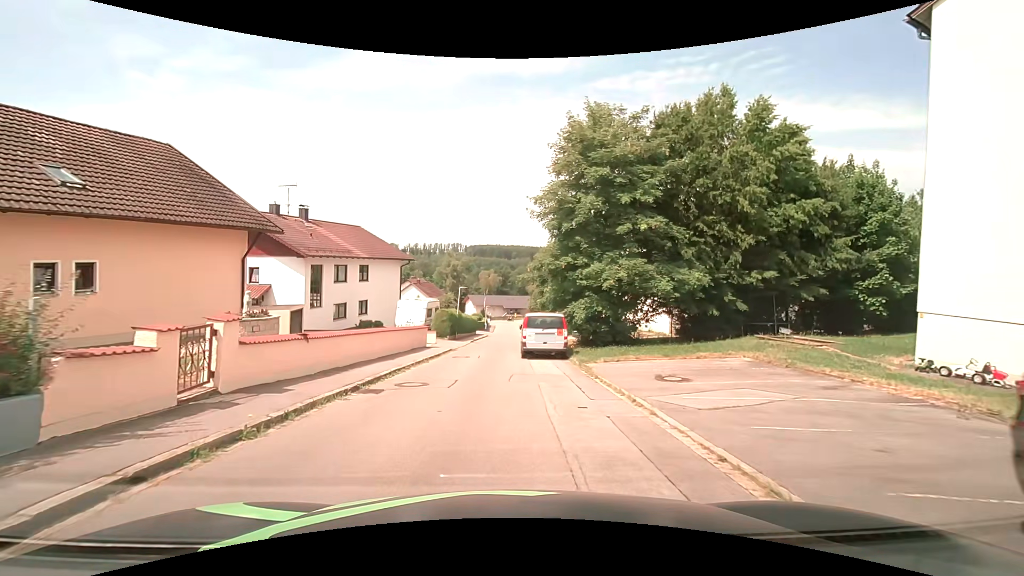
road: residential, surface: asphalt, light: Day
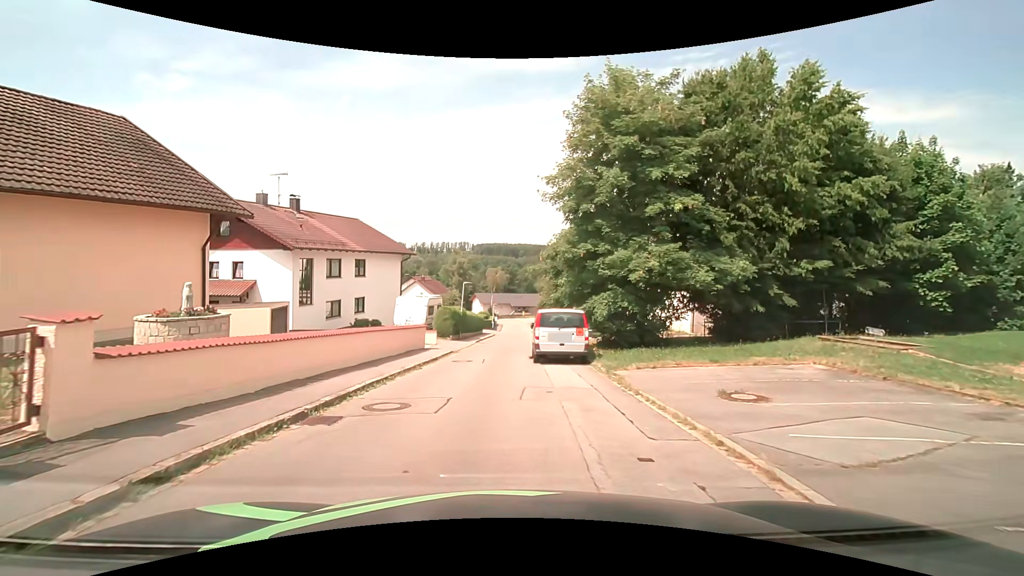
(-0.1, +3.2) m; -2°
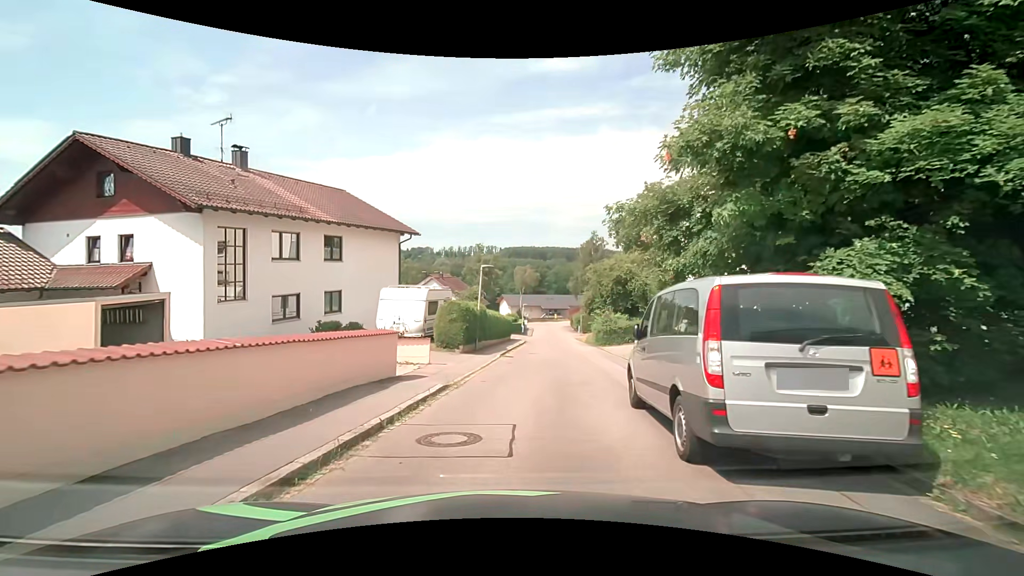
(-0.5, +12.1) m; -4°
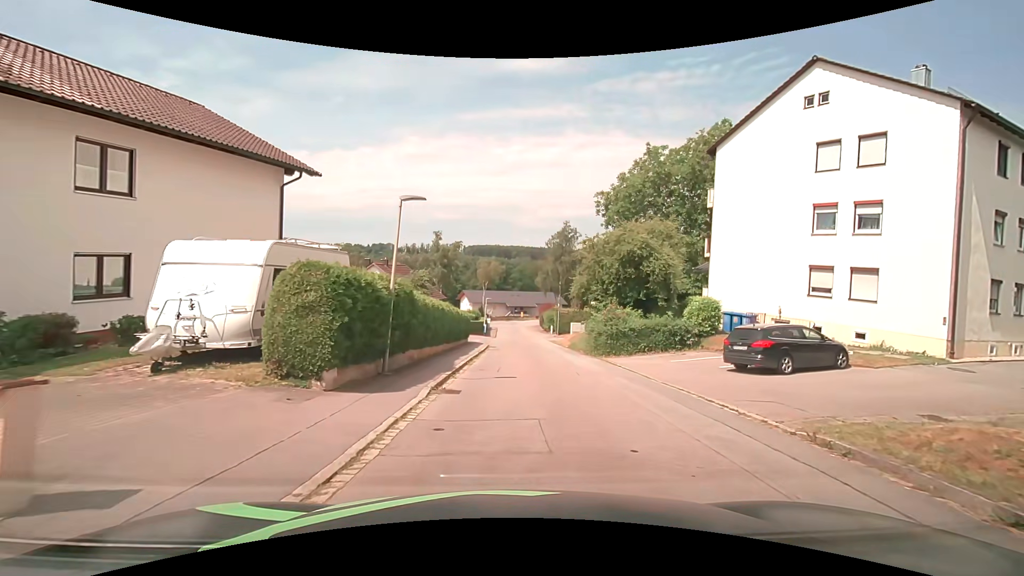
(+0.3, +12.5) m; +4°
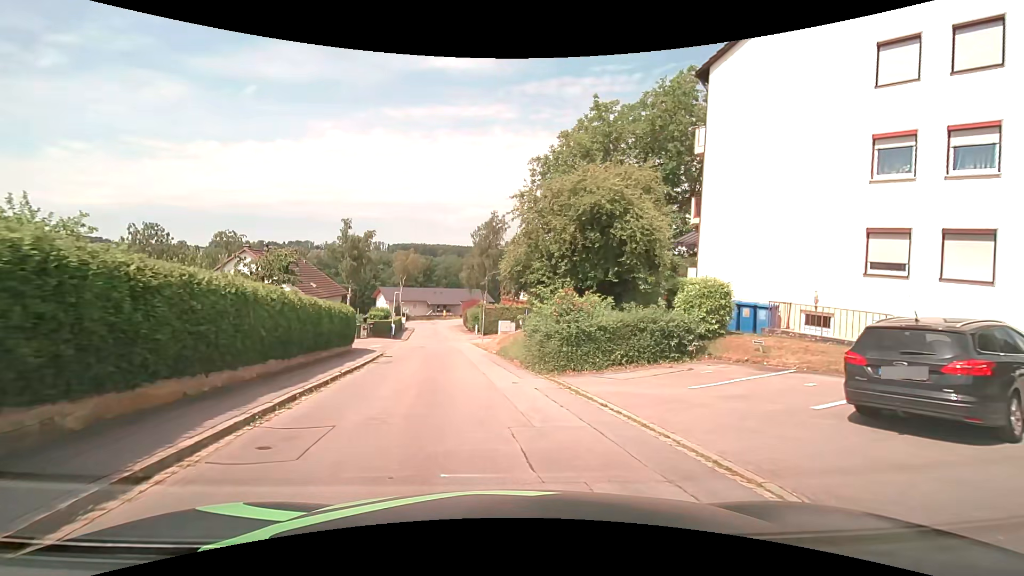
(+1.0, +9.6) m; +10°
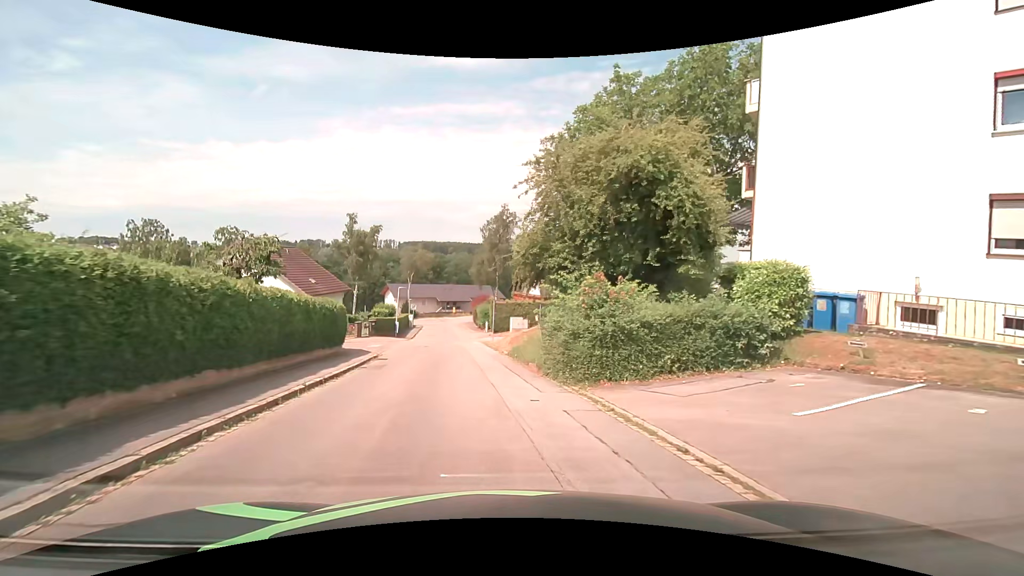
(-0.1, +3.3) m; -3°
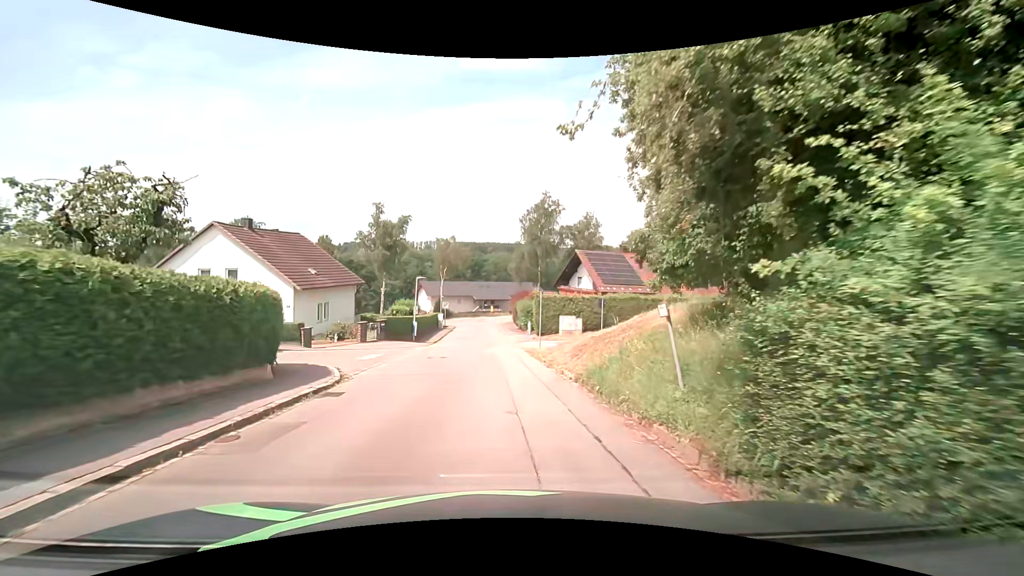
(-0.4, +9.9) m; -4°
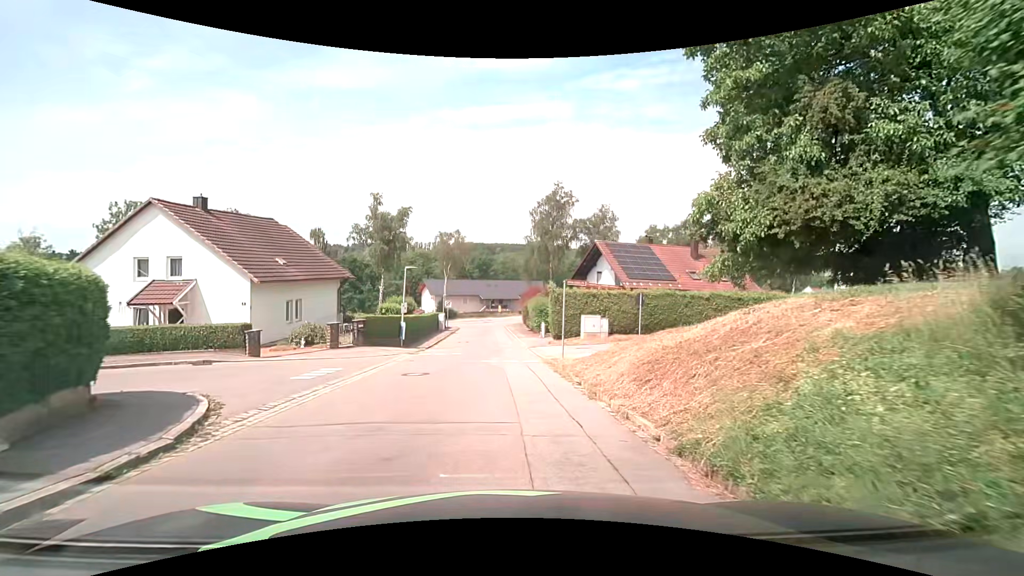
(-0.1, +6.4) m; -2°
